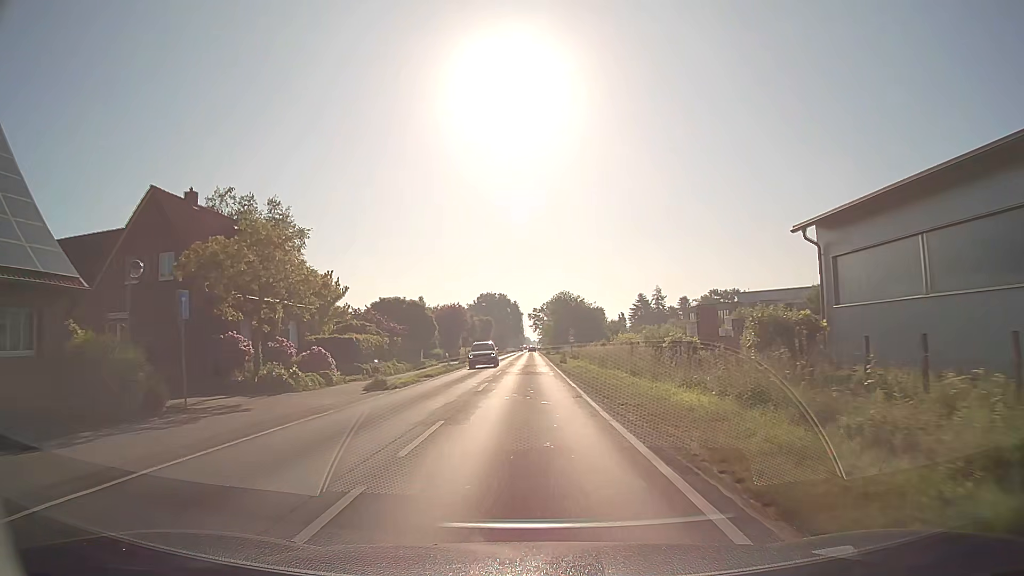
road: secondary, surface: asphalt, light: Day
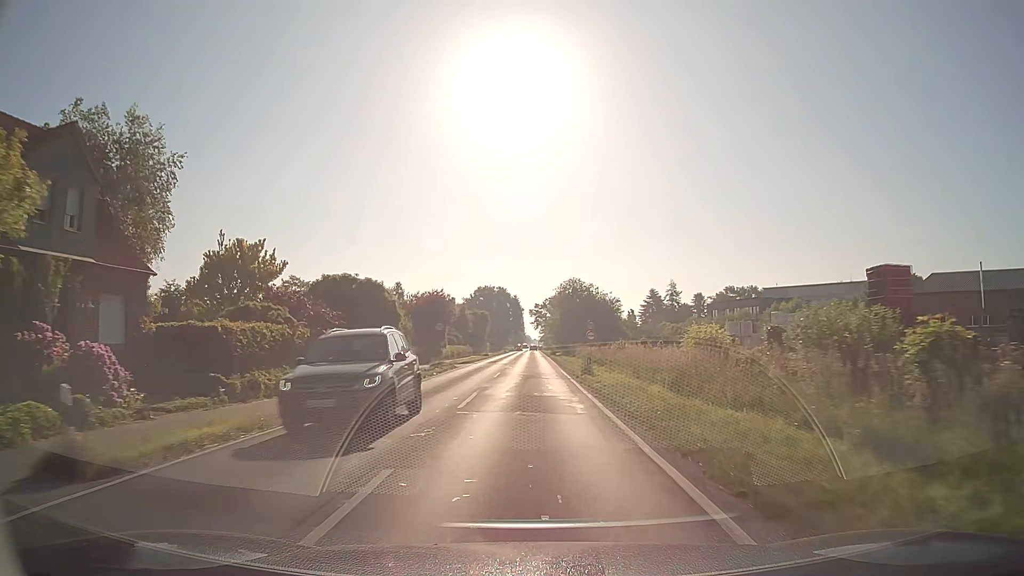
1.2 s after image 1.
(-0.1, +17.4) m; 0°
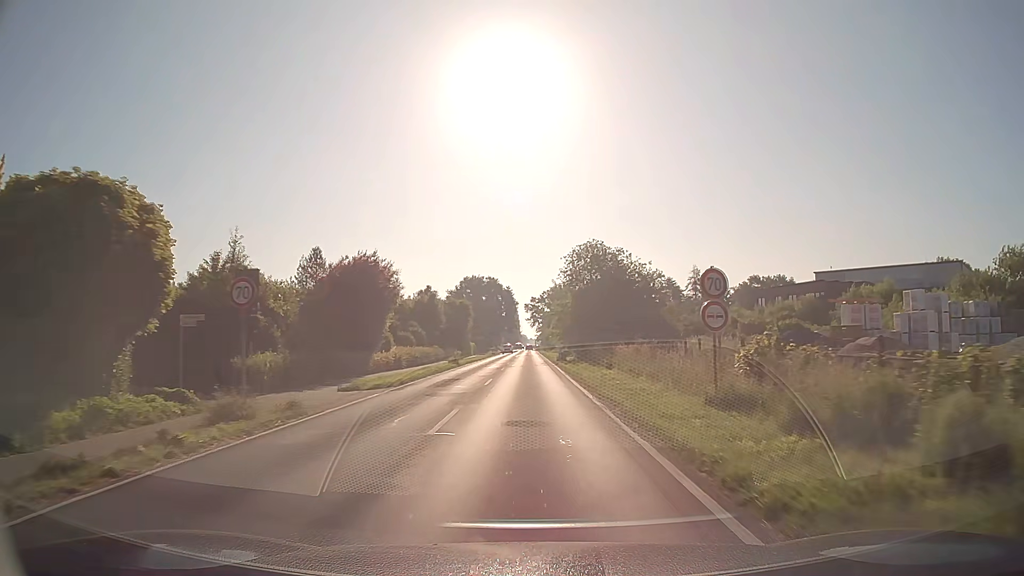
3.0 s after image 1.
(+0.2, +28.5) m; +1°
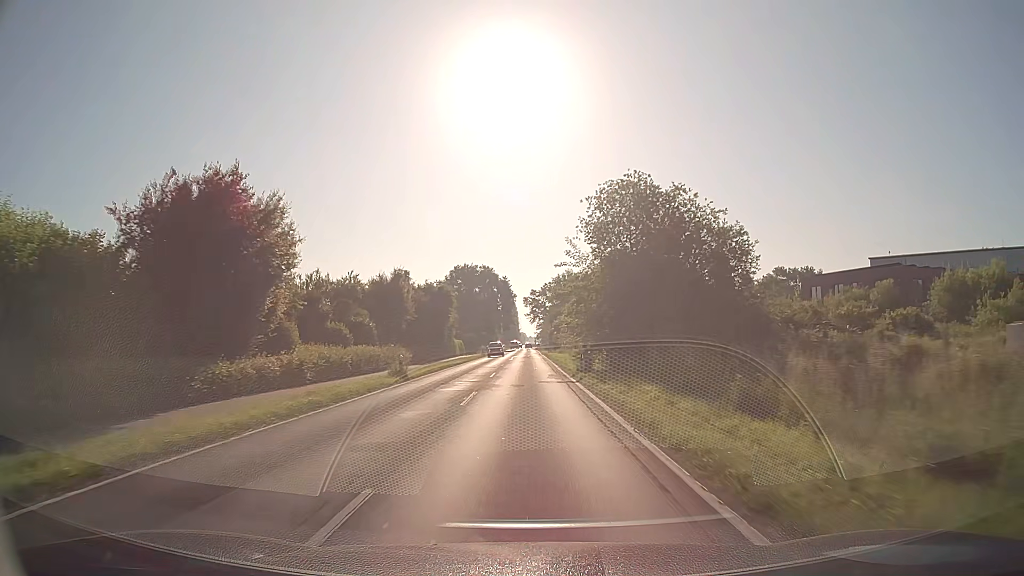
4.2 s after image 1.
(0.0, +20.1) m; 0°
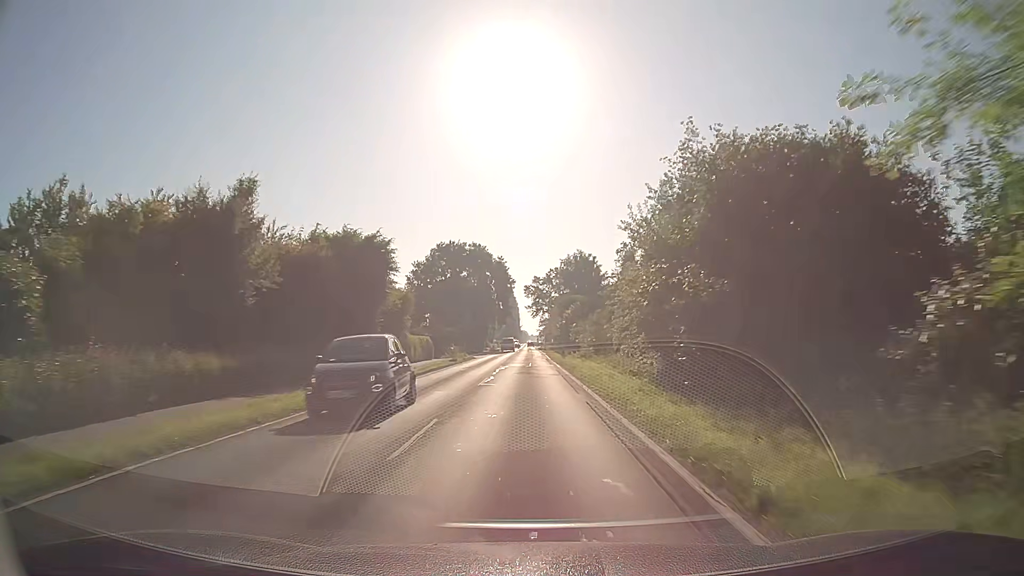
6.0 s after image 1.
(0.0, +31.0) m; -1°
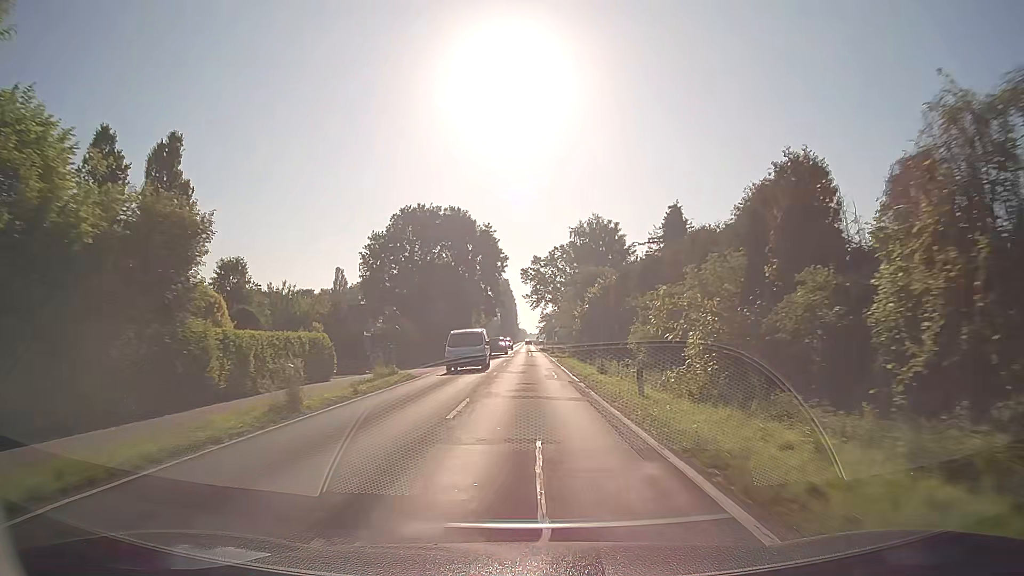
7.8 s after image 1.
(+0.3, +31.7) m; +1°
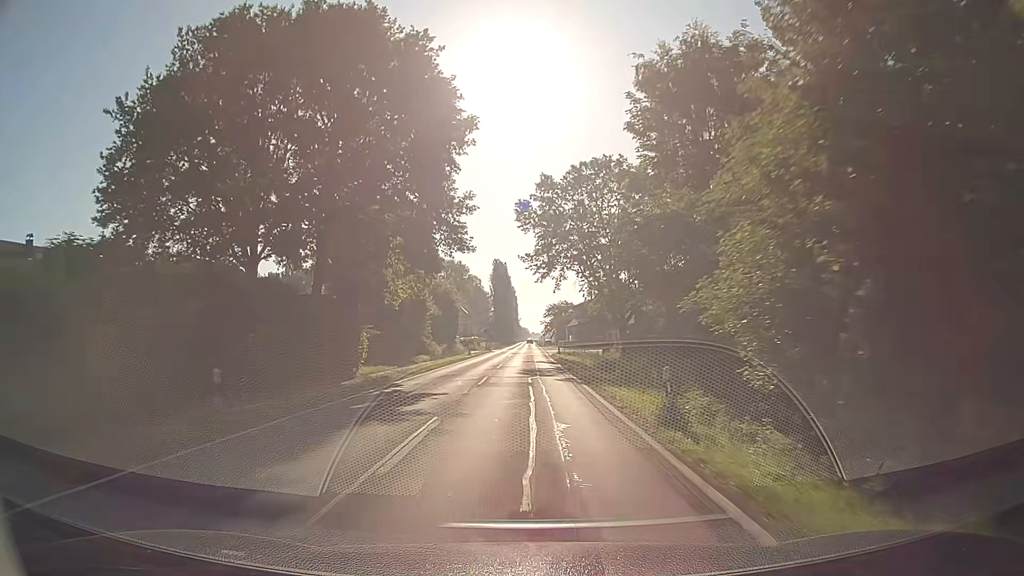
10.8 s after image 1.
(0.0, +53.7) m; 0°
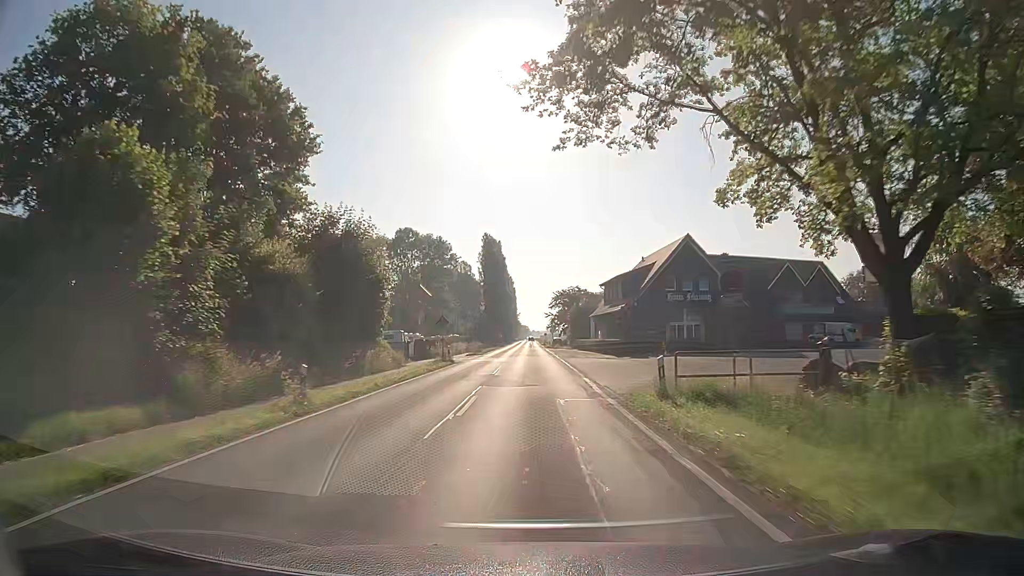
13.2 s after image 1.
(-0.1, +43.4) m; 0°
(0, +10) (0, +20) (0, +30) (0, +40) (0, +50) (0, +60) (0, +70) (0, +80) (0, +90) (0, +100) m
